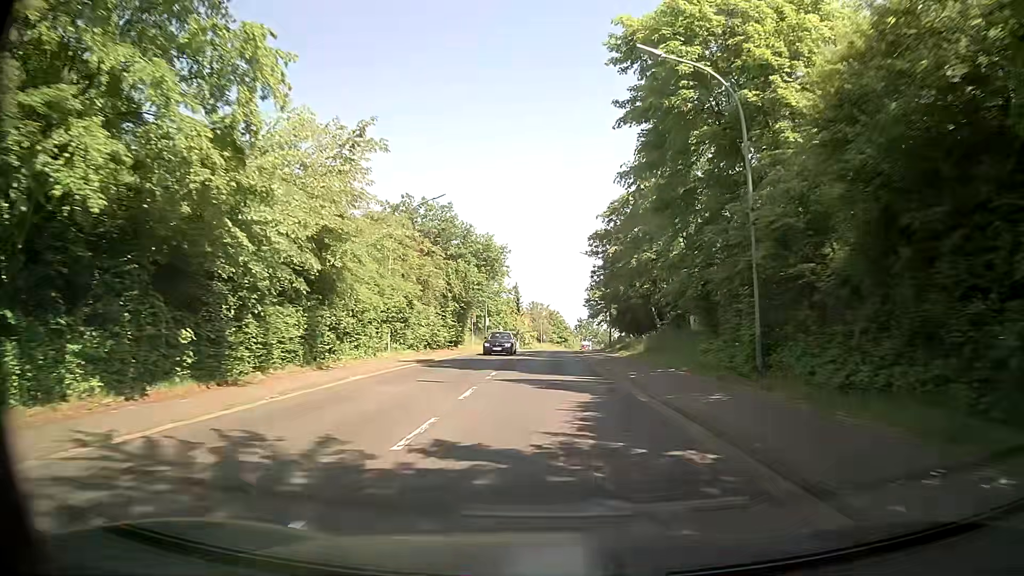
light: Day
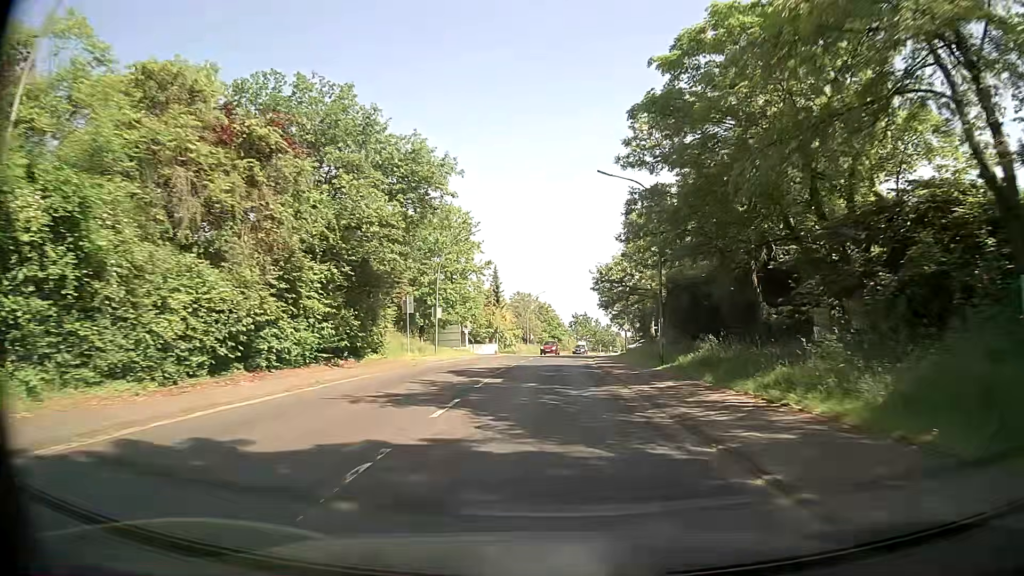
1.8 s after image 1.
(0.0, +27.0) m; +1°
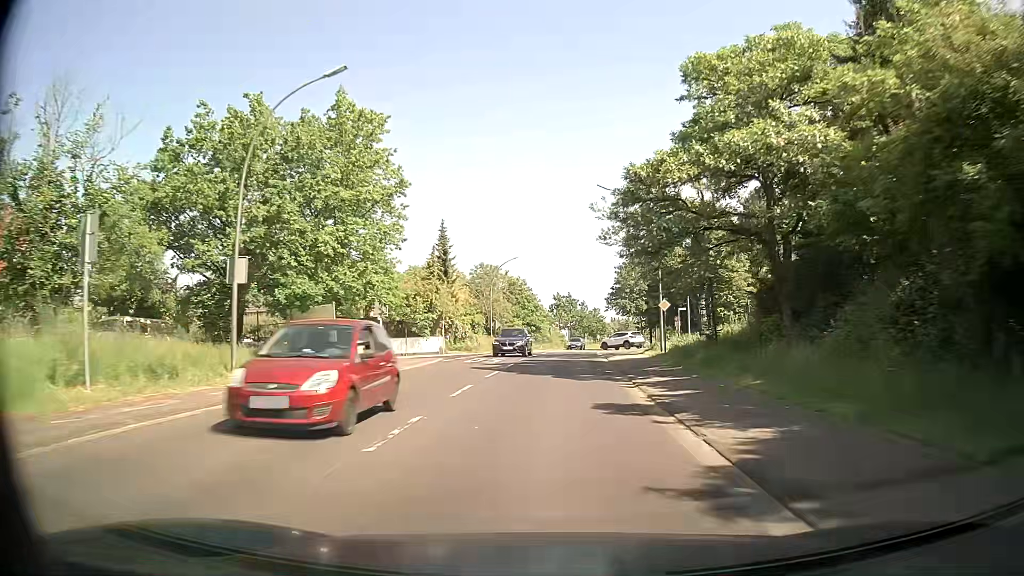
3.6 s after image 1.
(+0.4, +27.4) m; +2°
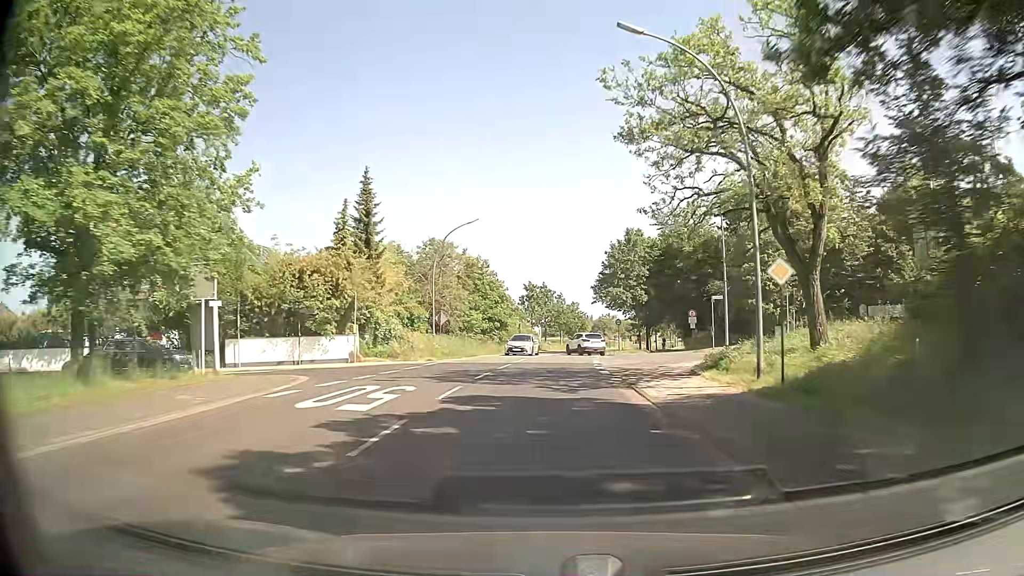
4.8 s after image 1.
(+0.3, +18.1) m; +2°
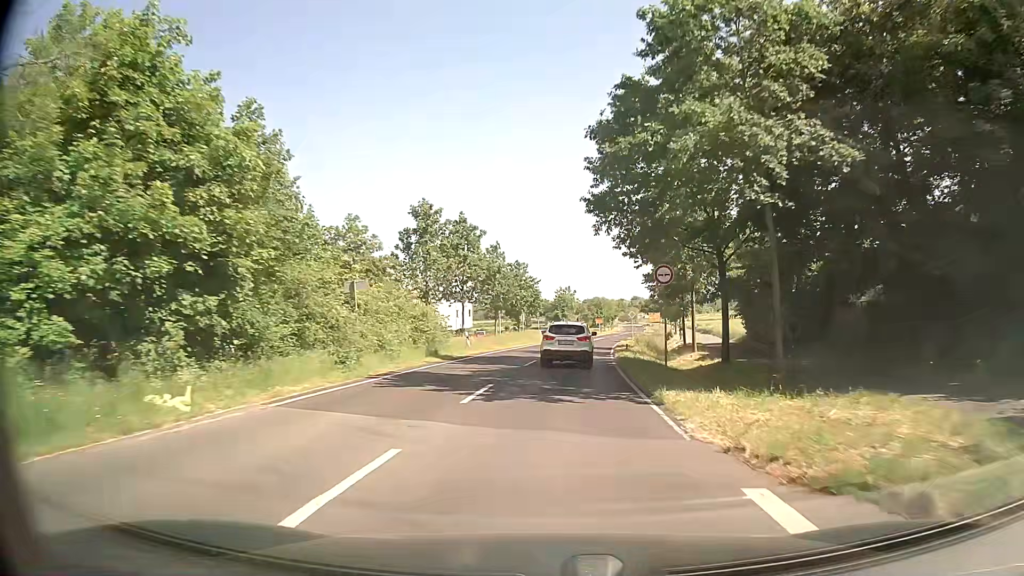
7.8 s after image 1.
(+1.9, +44.7) m; +5°
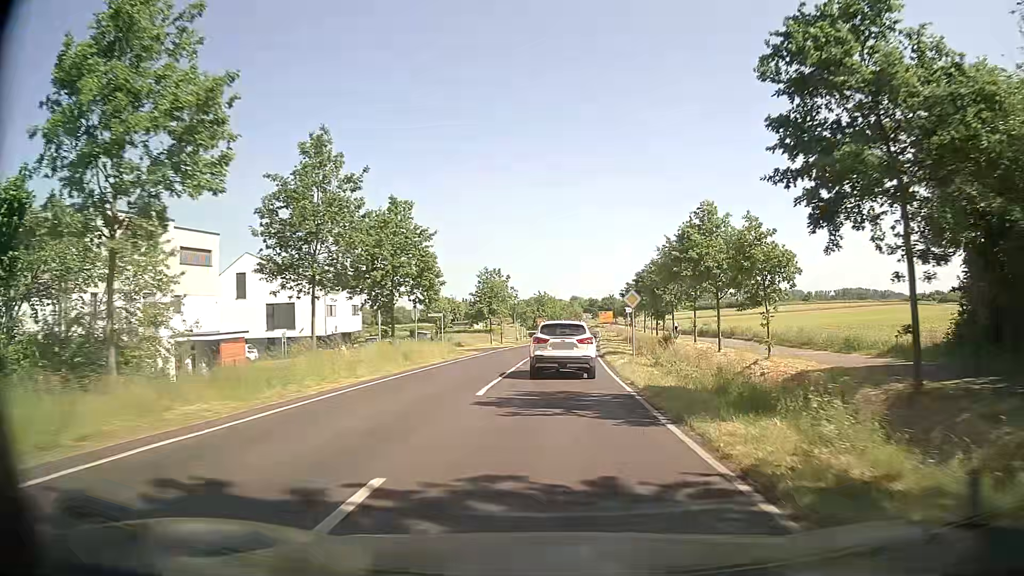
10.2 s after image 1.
(+1.5, +33.8) m; +6°
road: unclassified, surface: asphalt
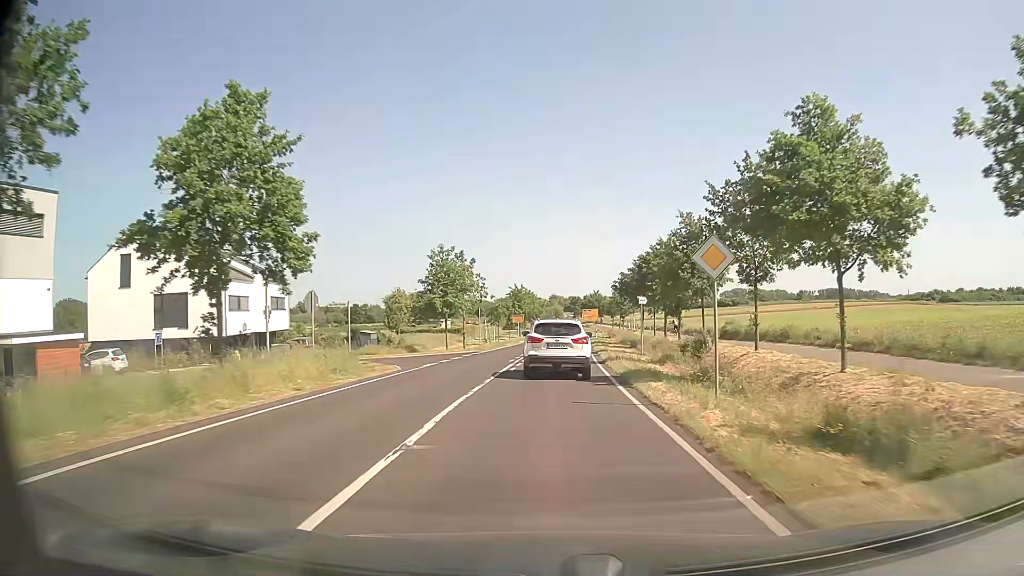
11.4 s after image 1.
(+0.2, +16.6) m; +2°
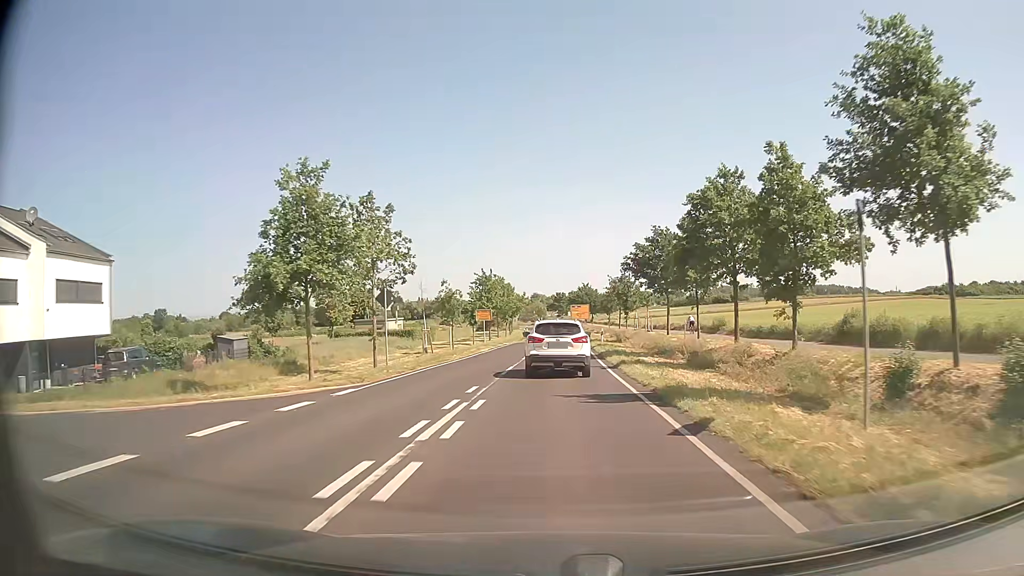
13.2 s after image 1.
(+0.1, +25.3) m; +1°
(0, +10) (0, +20) (0, +30) (+1, +40) (+1, +50) (+1, +60) (+2, +70) (+2, +80) (+2, +90) (+2, +100) m
